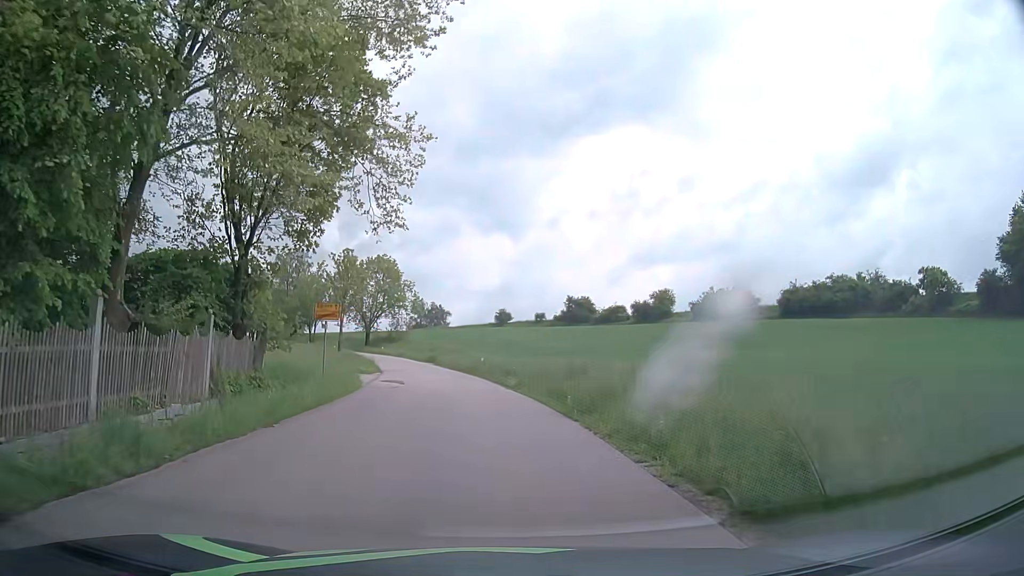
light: Day
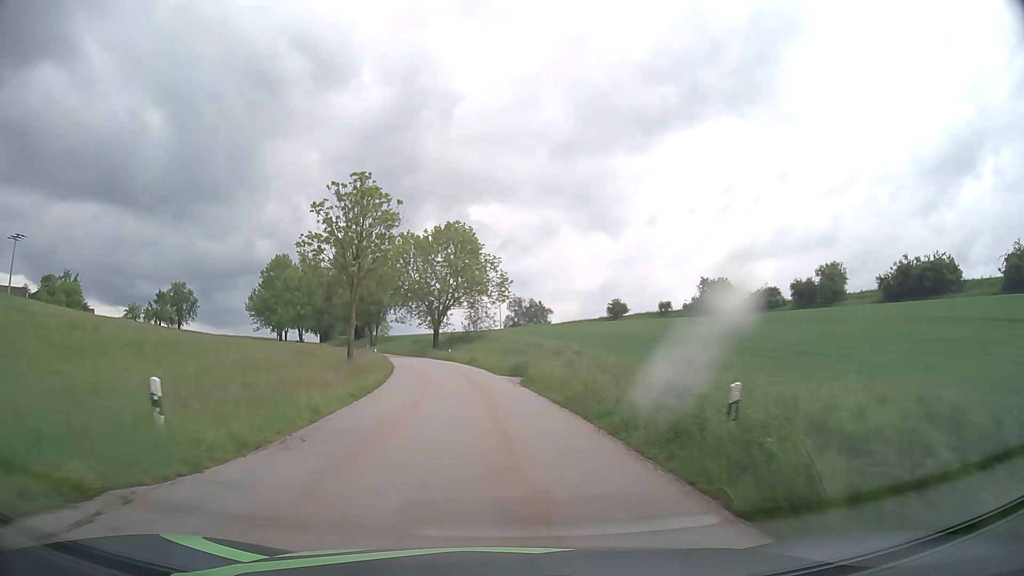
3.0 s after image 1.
(-2.9, +35.4) m; -9°
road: tertiary
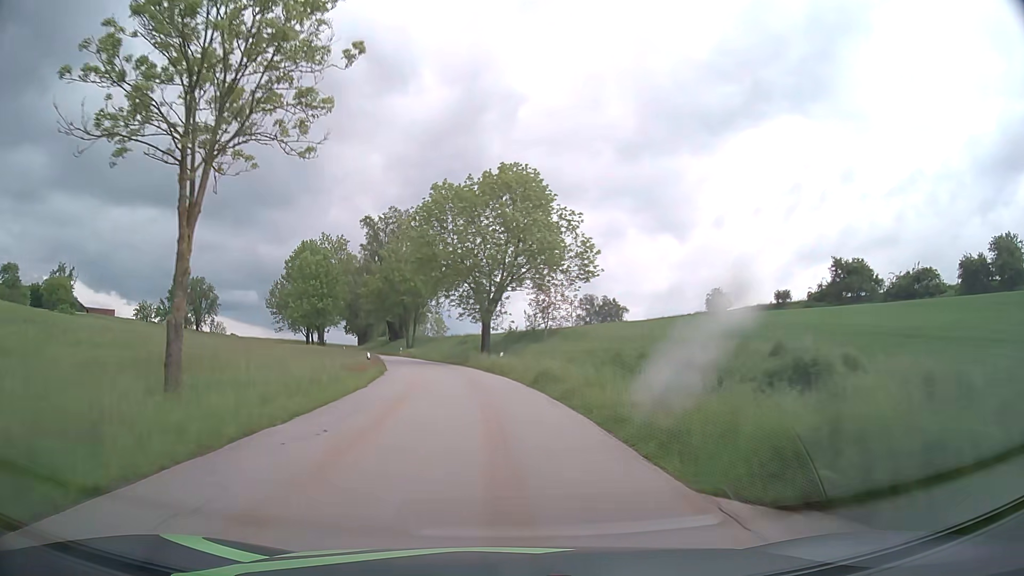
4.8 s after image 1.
(-1.3, +28.9) m; -5°
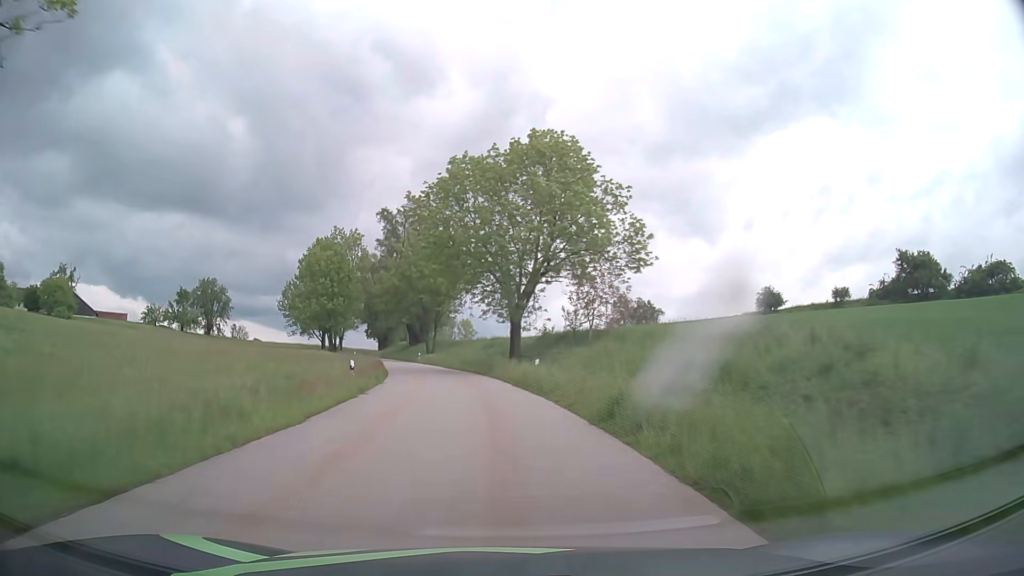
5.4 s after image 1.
(-0.2, +10.3) m; -3°
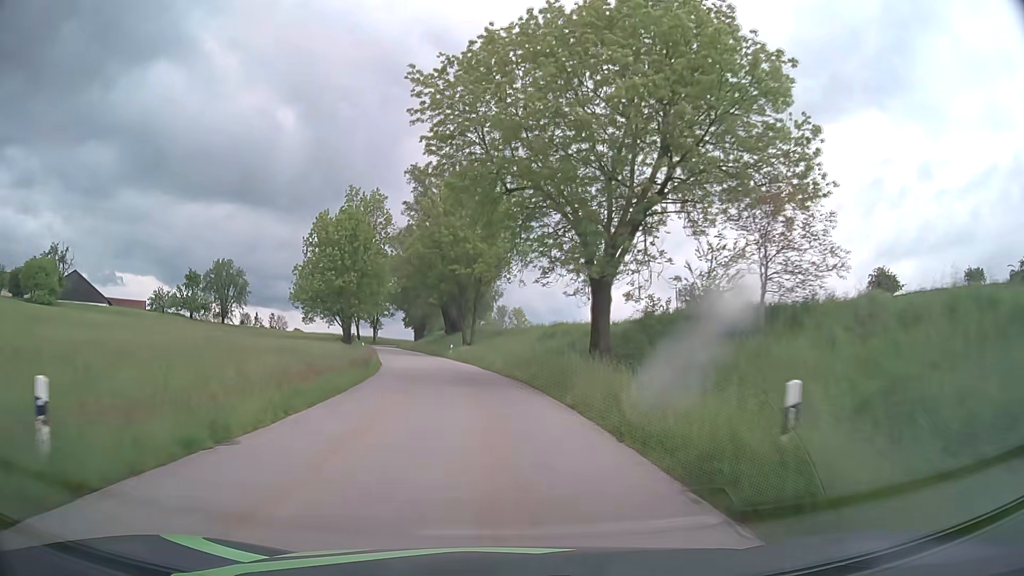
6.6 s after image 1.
(-0.8, +20.5) m; -4°
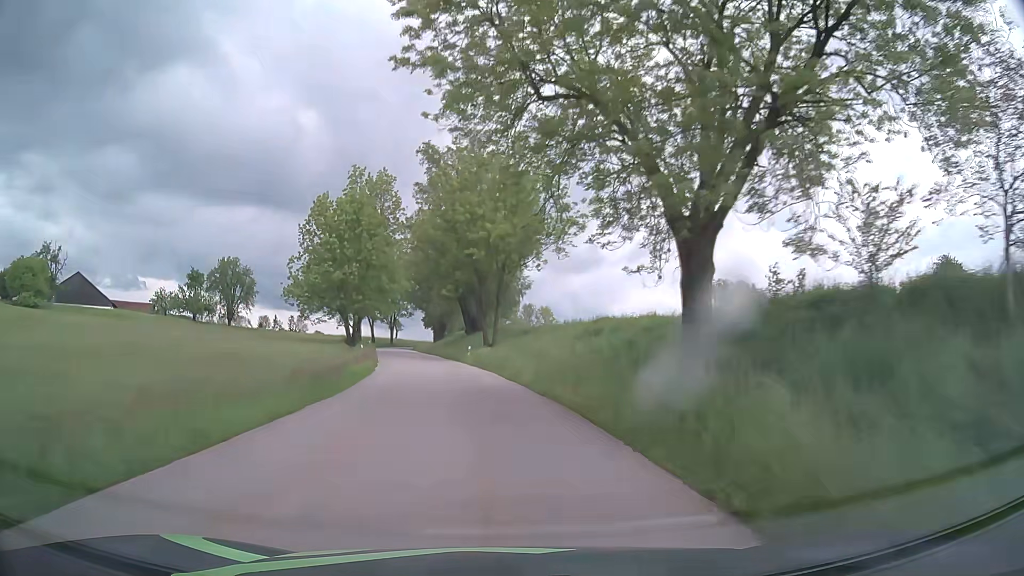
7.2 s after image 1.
(-0.2, +10.0) m; -2°
(0, +10) (-1, +20) (-2, +30) (-4, +40) (-6, +50) (-8, +59) (-10, +69) (-12, +79) (-14, +89) (-16, +99) m
